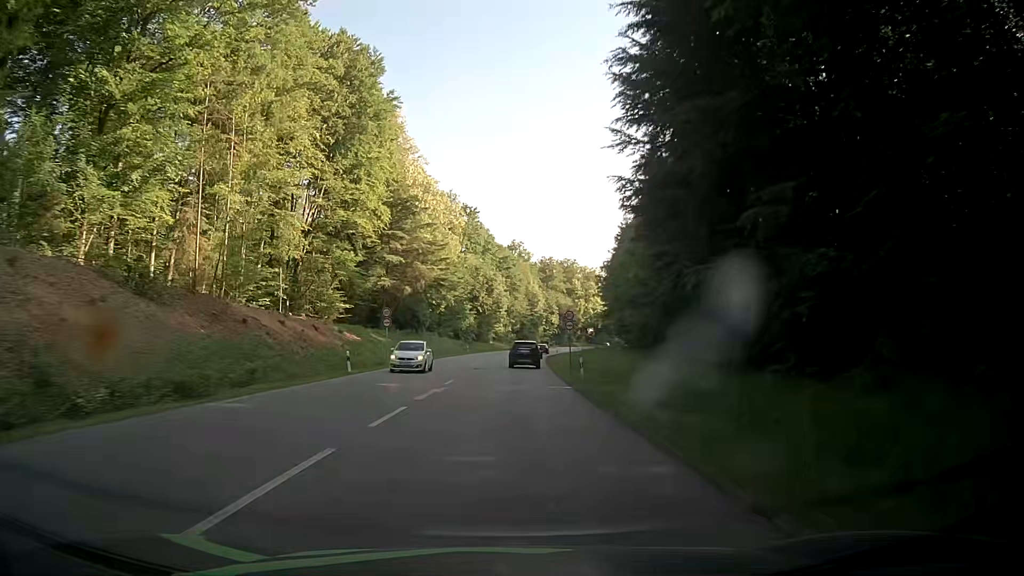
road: secondary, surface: asphalt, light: Day
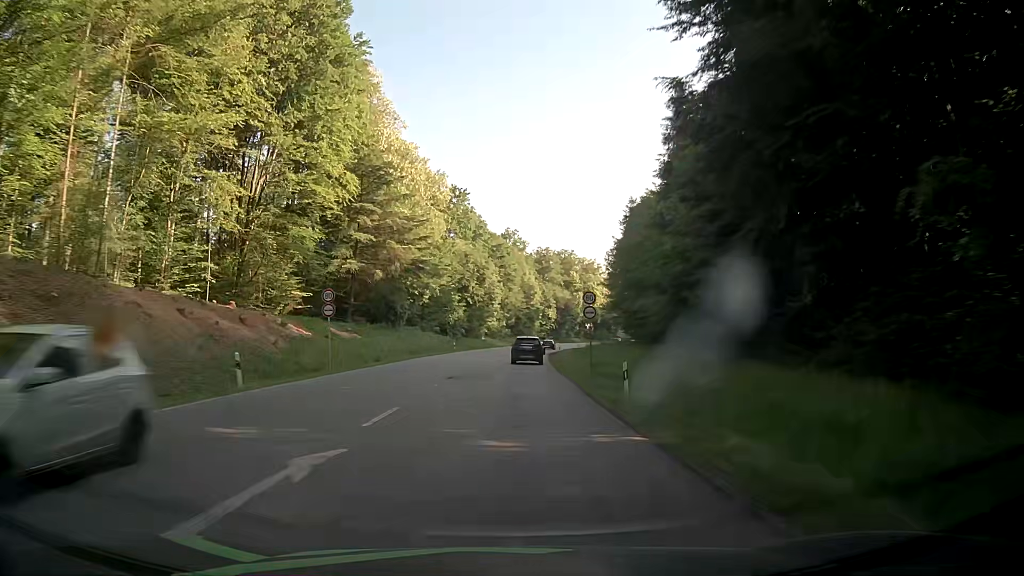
(+0.1, +12.7) m; +2°
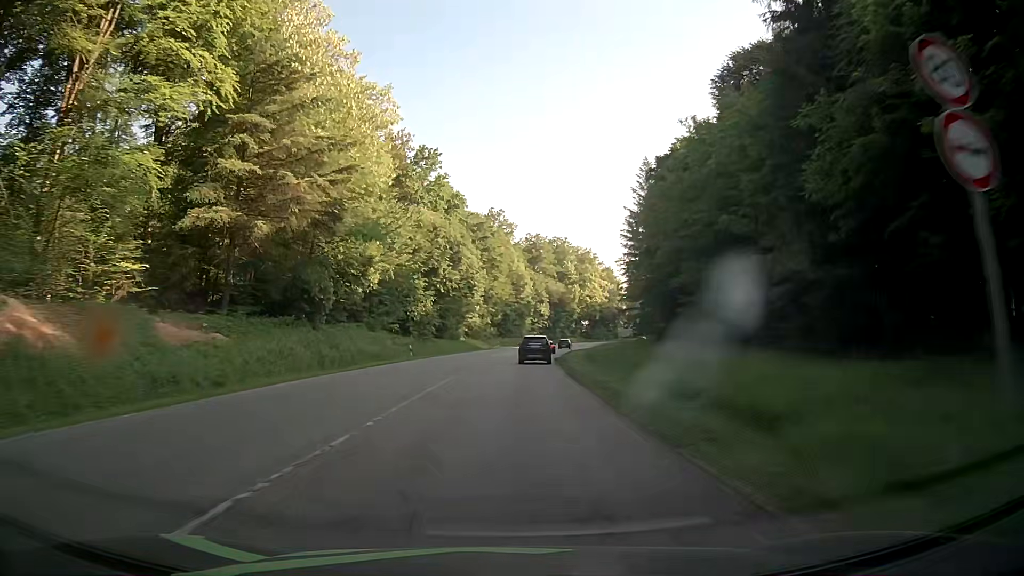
(-0.2, +25.2) m; 0°
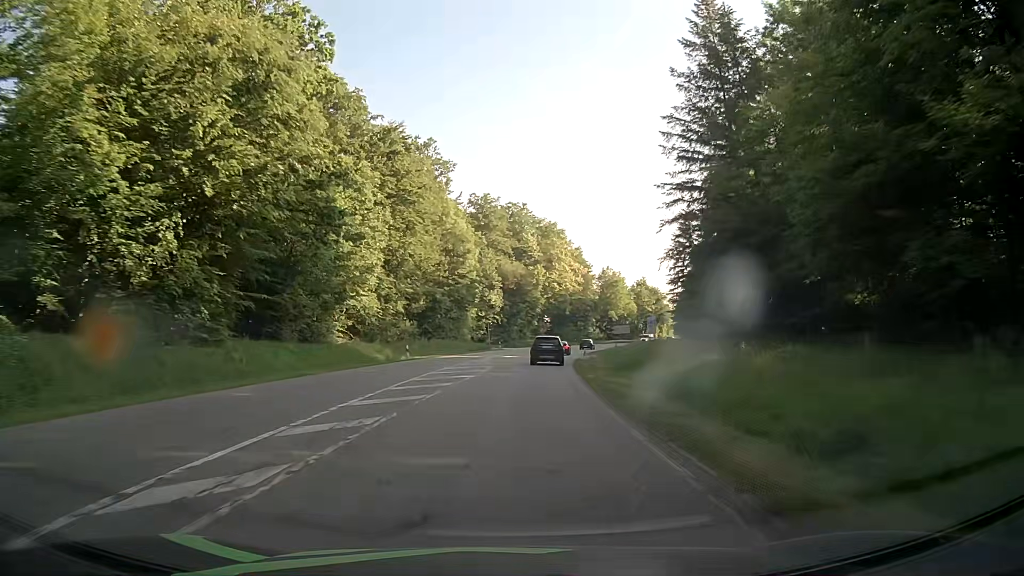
(+1.9, +49.5) m; +4°
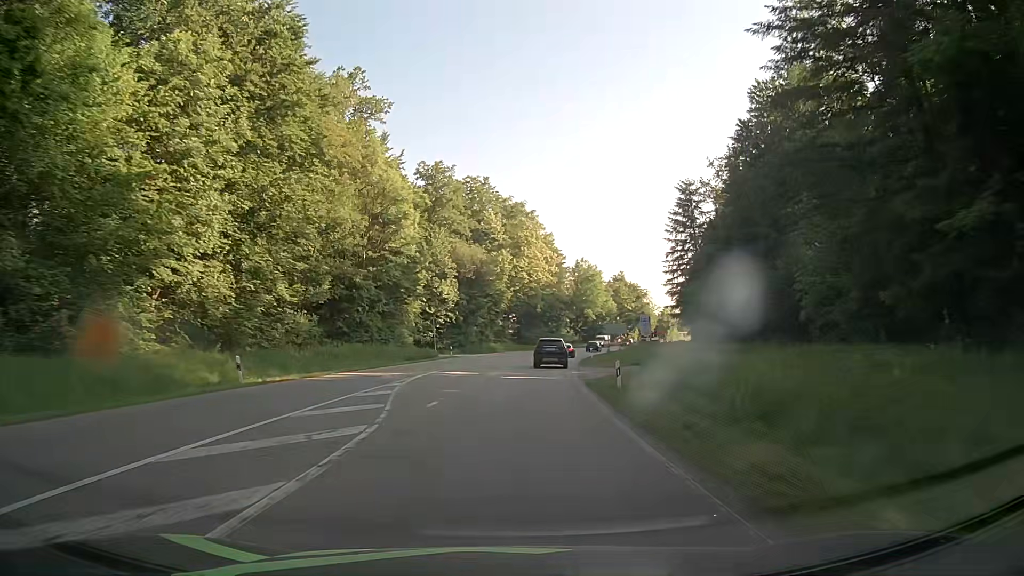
(+0.8, +24.6) m; +3°
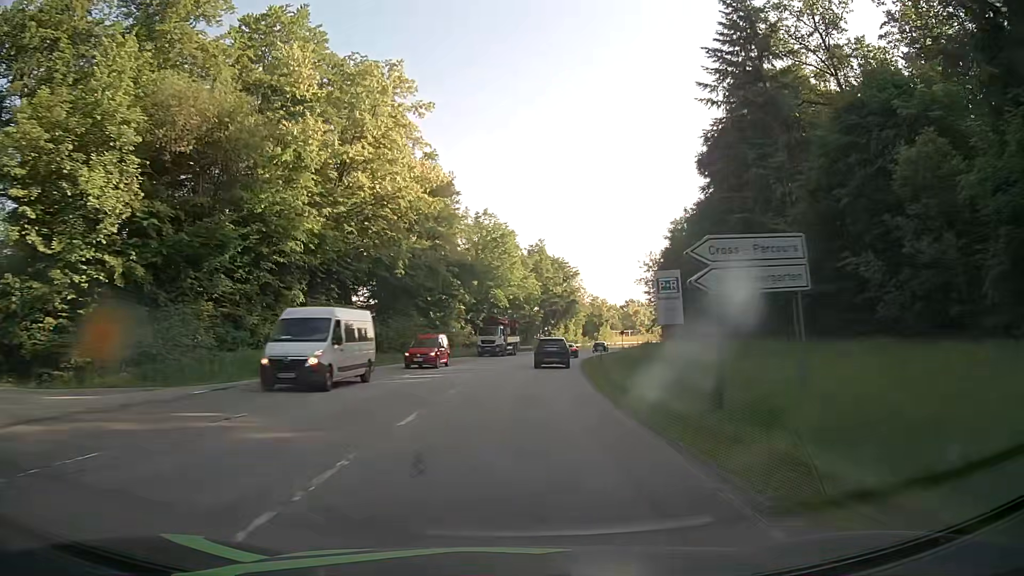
(+4.8, +59.9) m; +10°
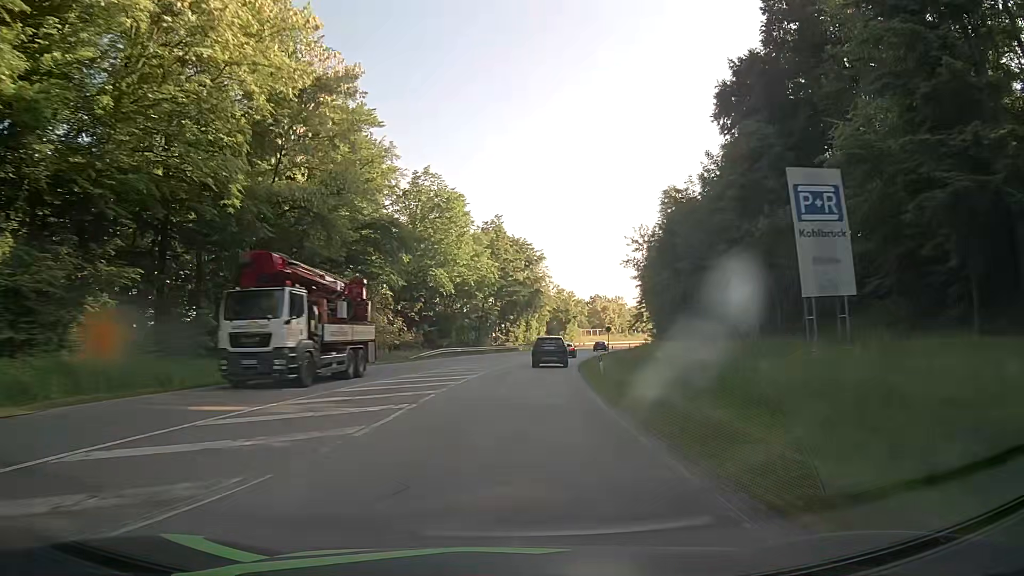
(+0.8, +23.7) m; +4°
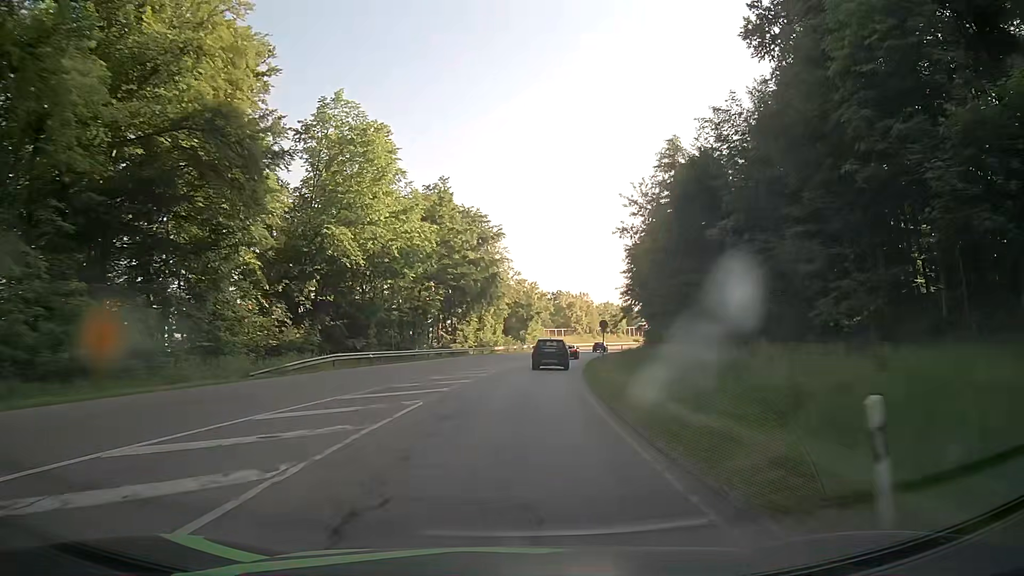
(+0.7, +23.5) m; +3°
(0, +10) (+1, +20) (+1, +30) (+2, +40) (+4, +50) (+5, +60) (+7, +69) (+9, +79) (+12, +89) (+15, +99) m
